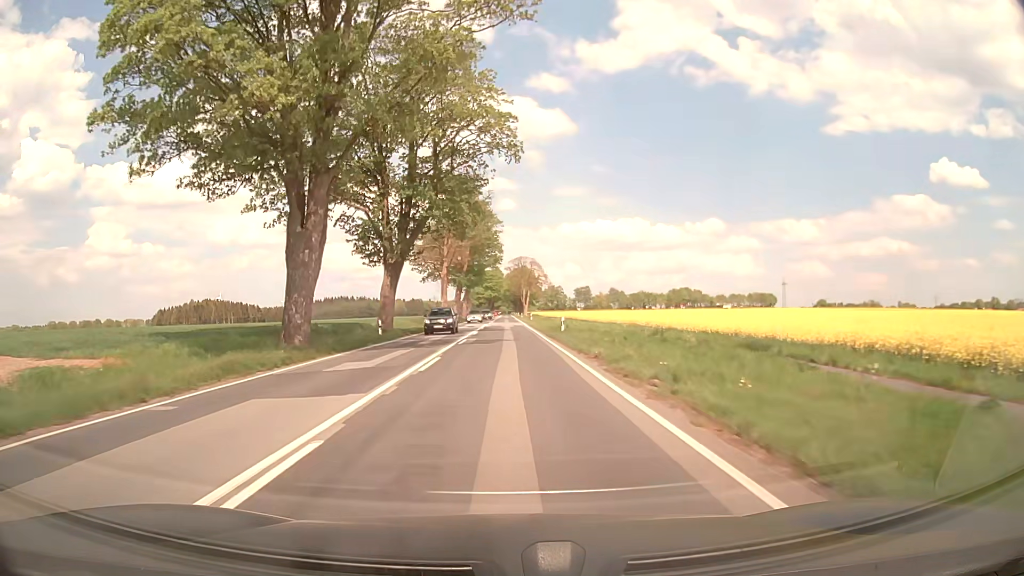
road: primary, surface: asphalt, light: Day
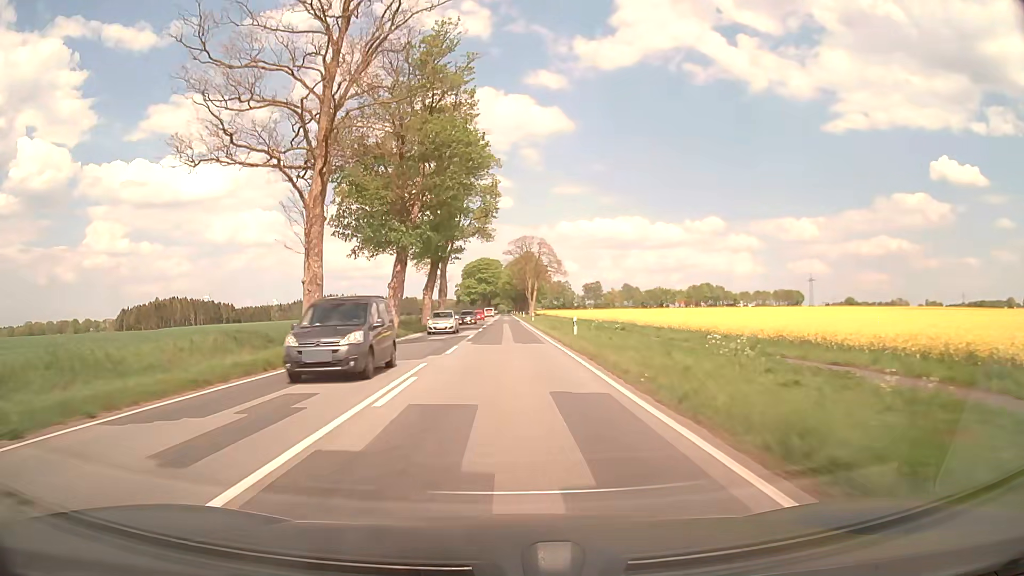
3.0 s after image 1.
(+0.1, +54.4) m; 0°
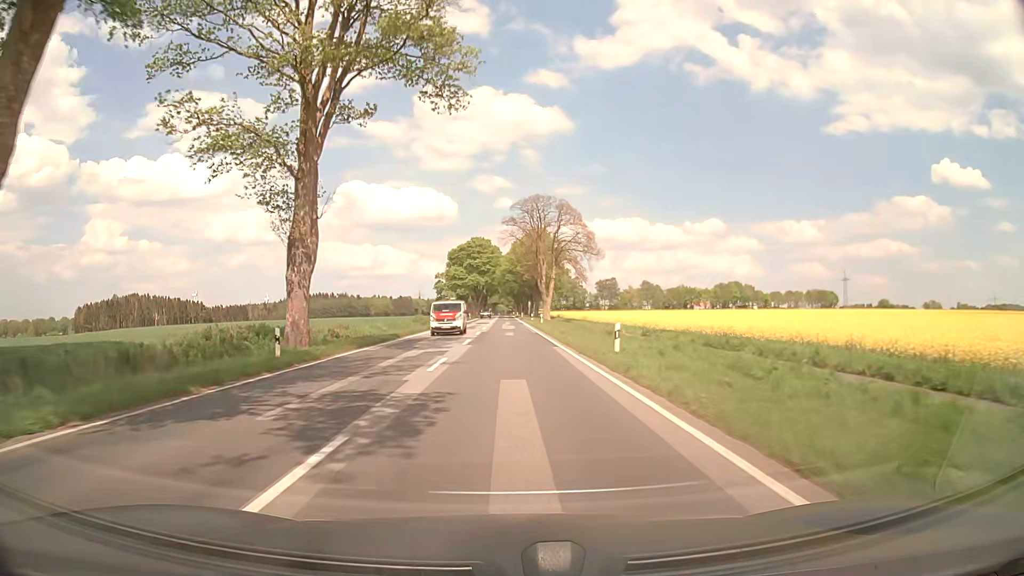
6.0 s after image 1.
(0.0, +55.3) m; 0°
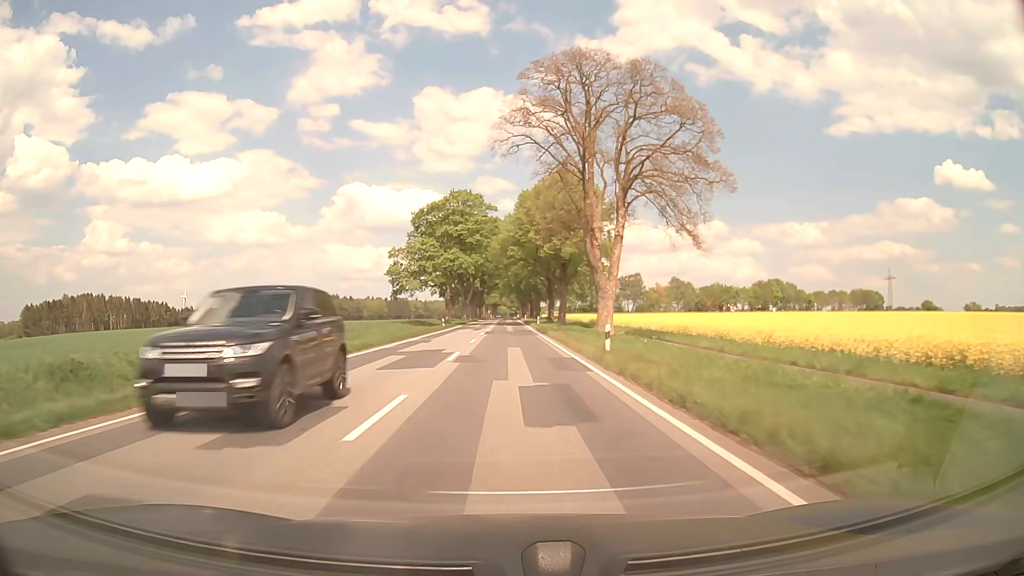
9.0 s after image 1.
(-0.2, +56.7) m; -1°
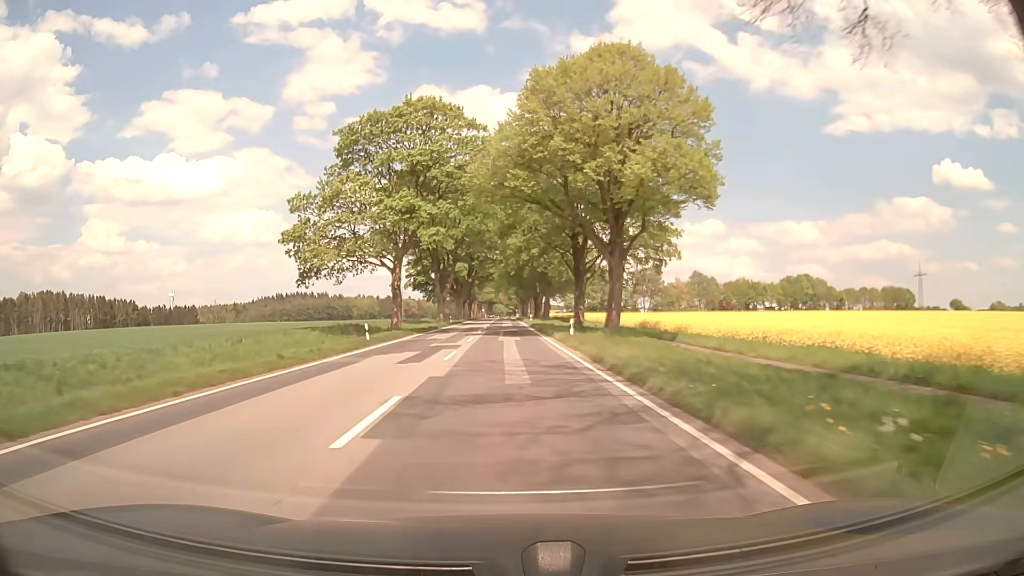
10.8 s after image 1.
(+0.2, +37.5) m; 0°
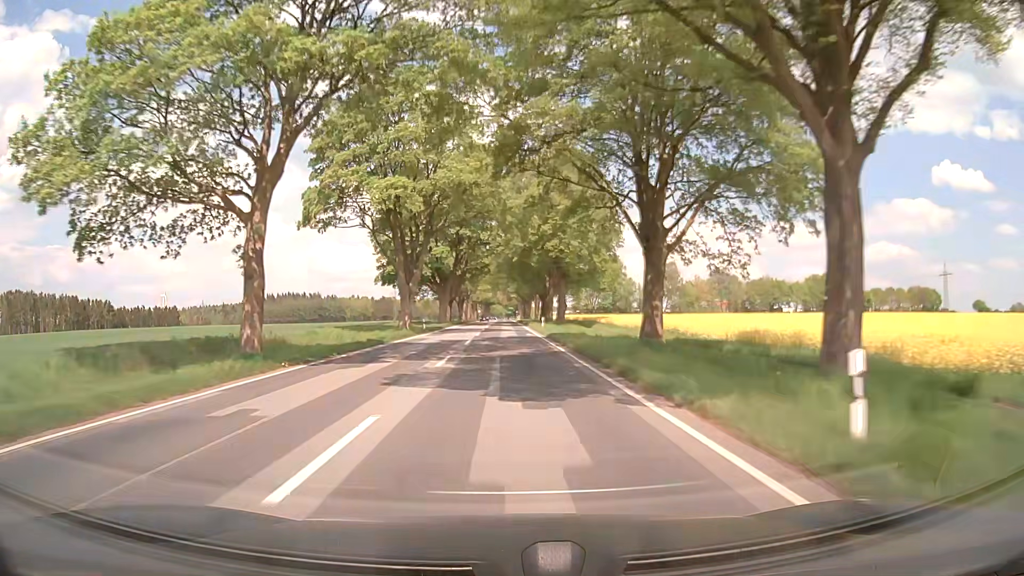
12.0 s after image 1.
(0.0, +26.6) m; 0°
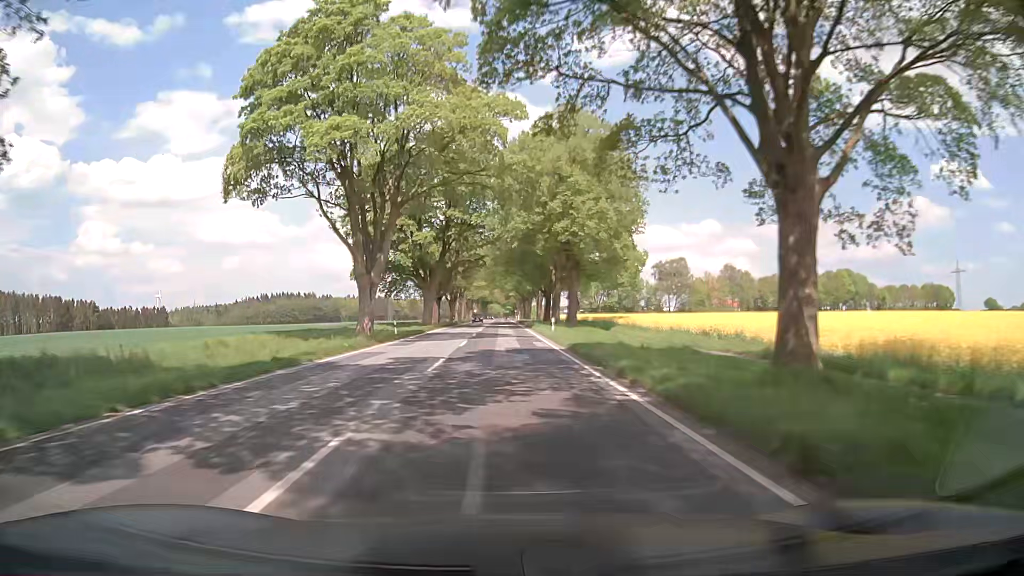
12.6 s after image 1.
(0.0, +13.7) m; 0°
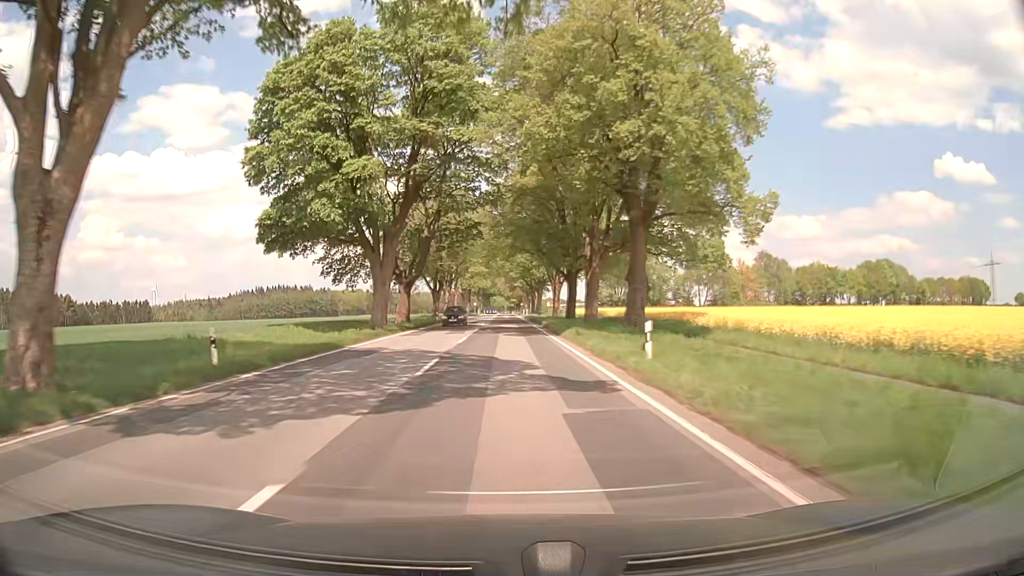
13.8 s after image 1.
(-0.1, +26.8) m; 0°
(0, +10) (0, +20) (0, +30) (0, +40) (0, +50) (0, +60) (0, +70) (0, +80) (0, +90) (0, +100) m
